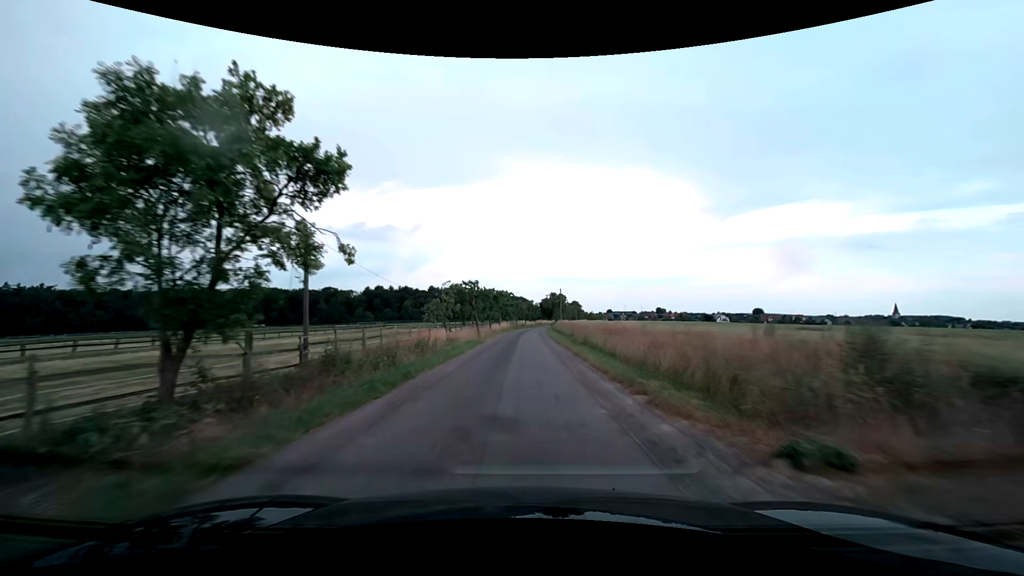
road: unclassified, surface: asphalt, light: Day
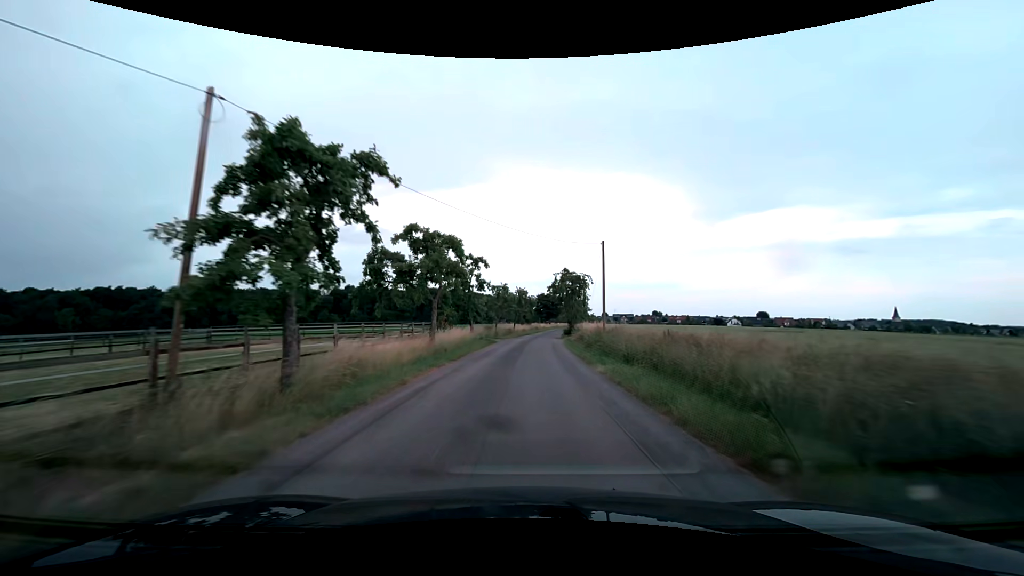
(+0.4, +49.3) m; +1°
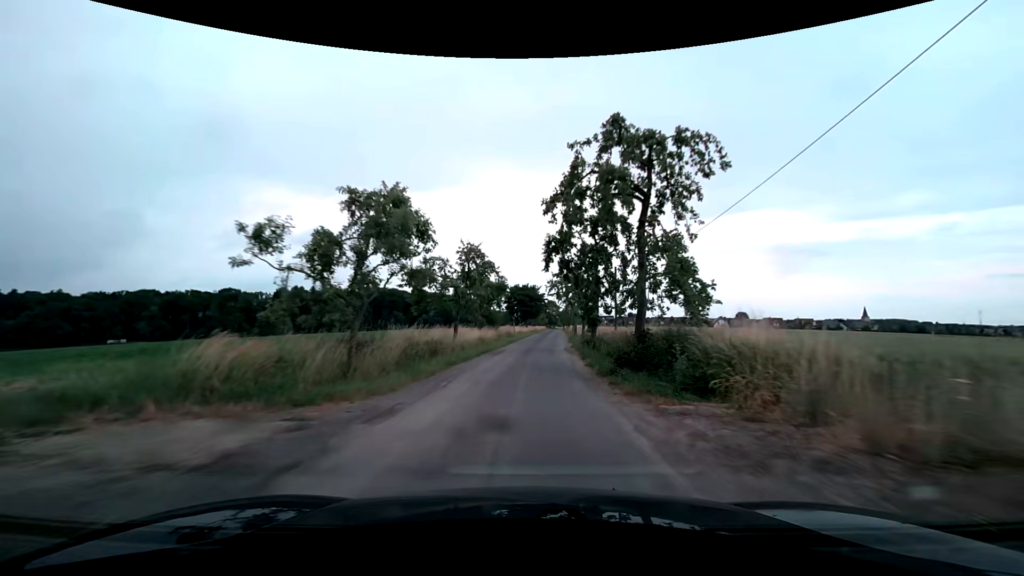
(+0.8, +38.6) m; +3°
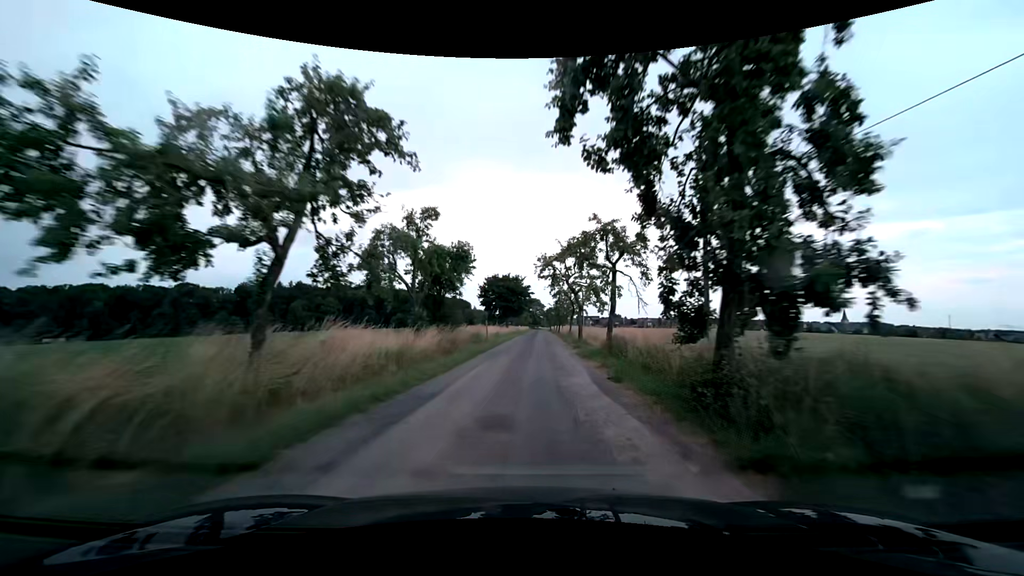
(+0.3, +19.4) m; +2°
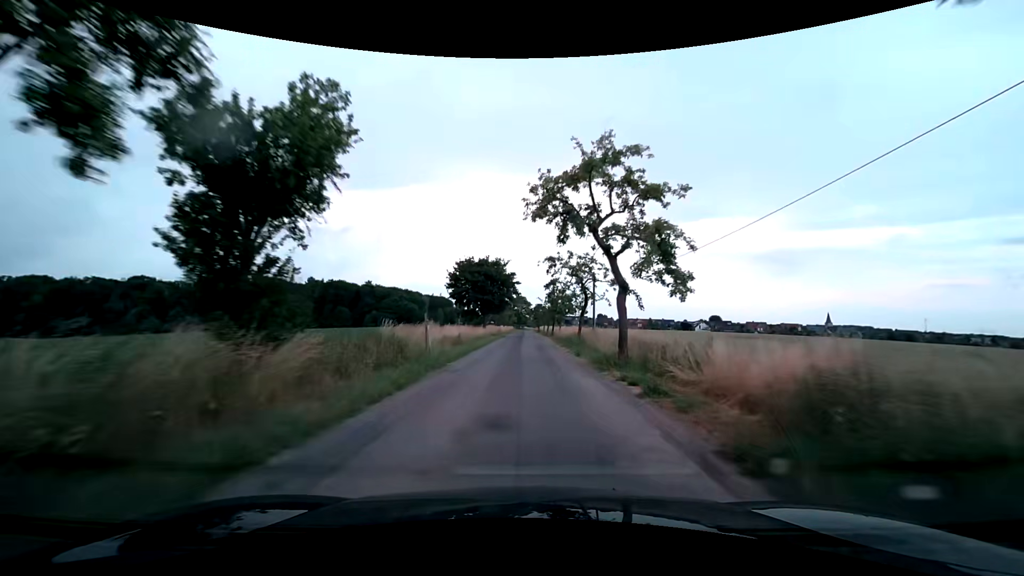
(+0.4, +19.5) m; +2°
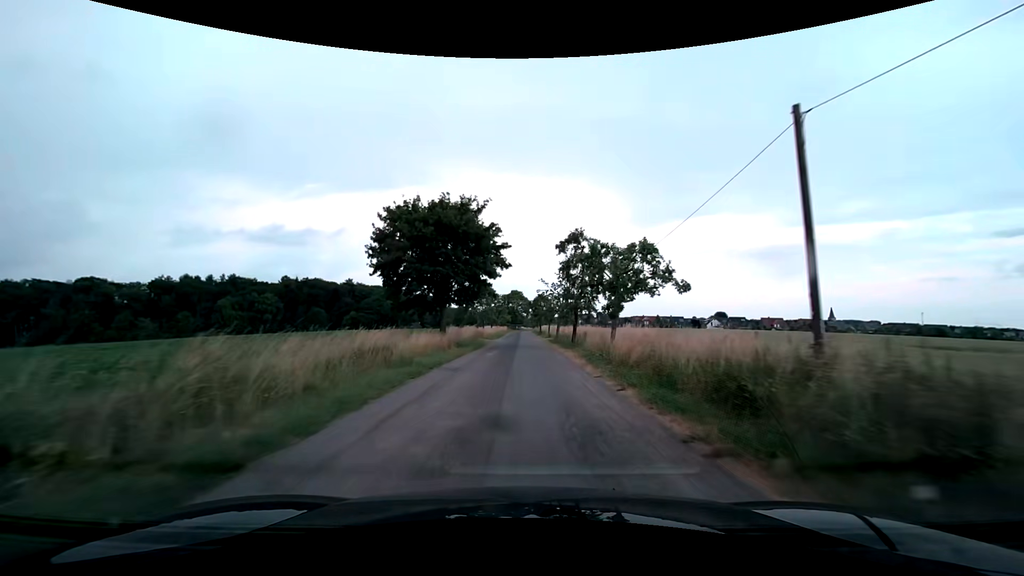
(+0.4, +29.2) m; +1°
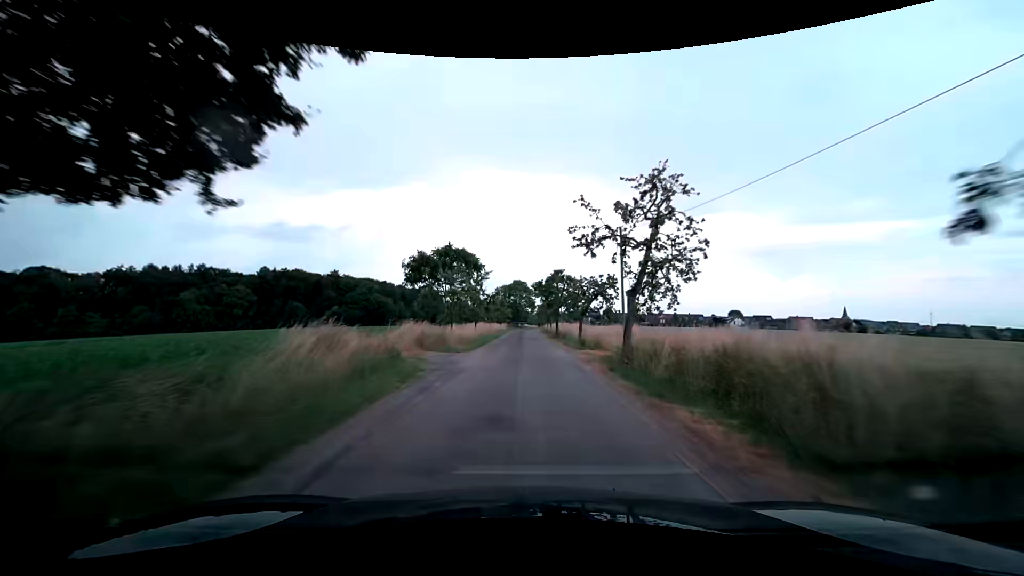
(-0.2, +29.2) m; 0°
(0, +10) (0, +20) (0, +30) (0, +40) (0, +50) (0, +60) (0, +70) (0, +80) (0, +90) (+1, +100) m
